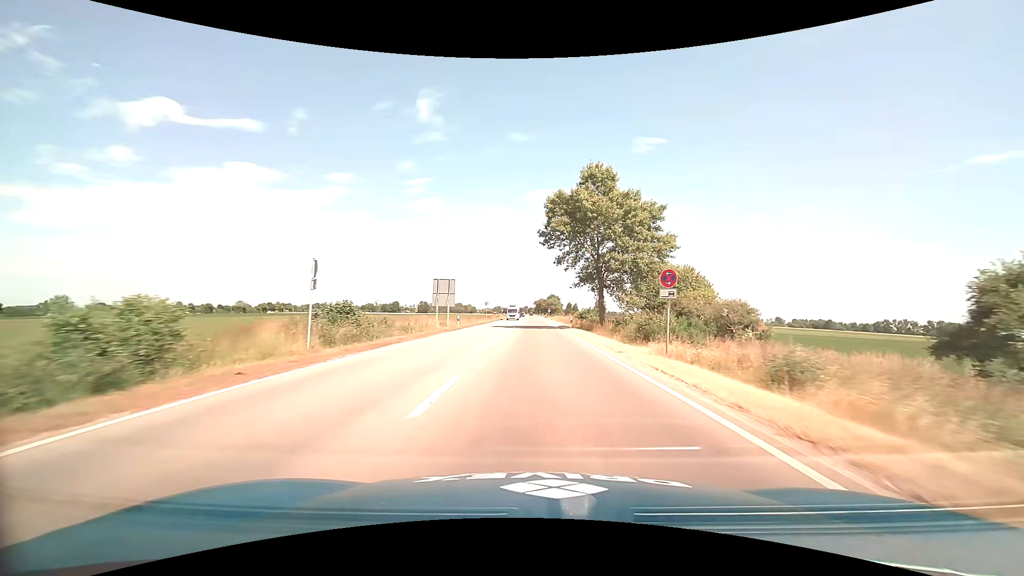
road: primary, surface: asphalt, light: Day
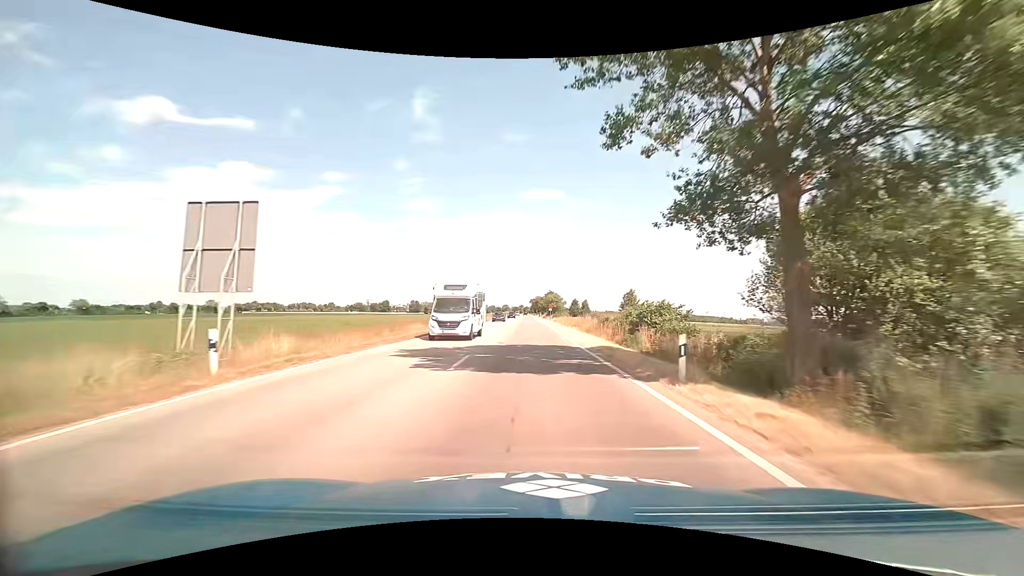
(+0.2, +31.8) m; +1°
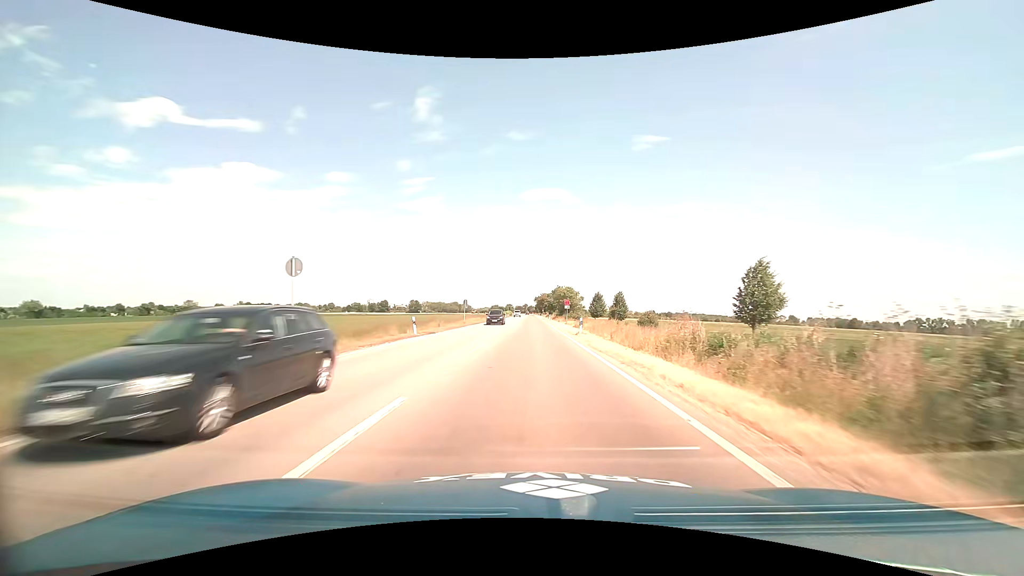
(-0.1, +32.1) m; 0°
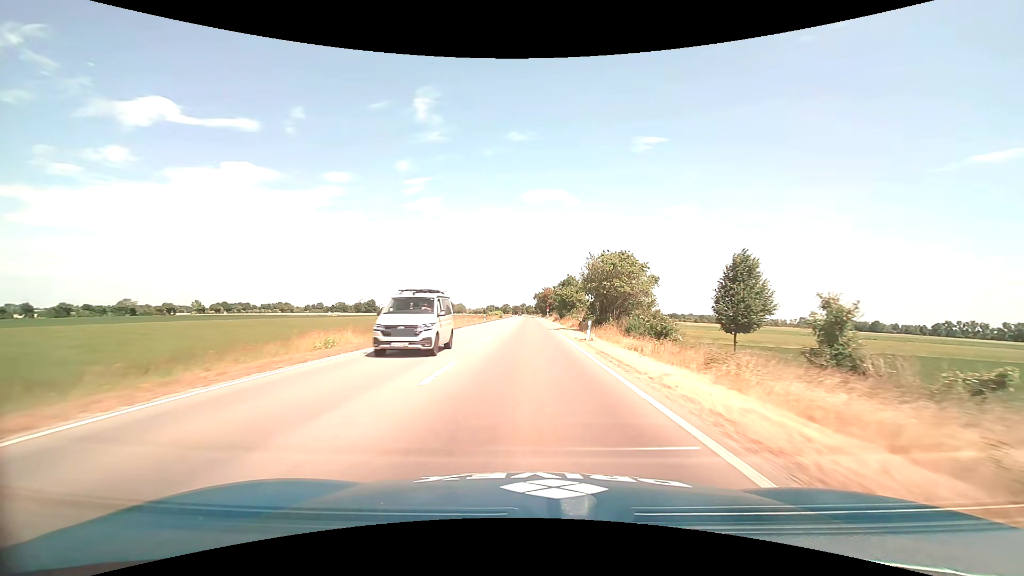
(-0.2, +55.2) m; 0°
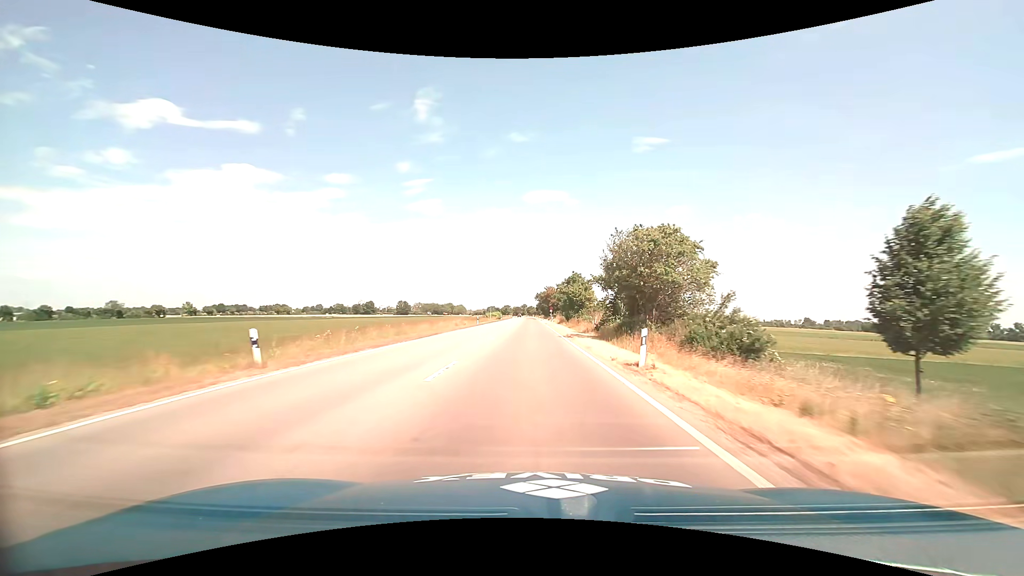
(0.0, +11.5) m; 0°
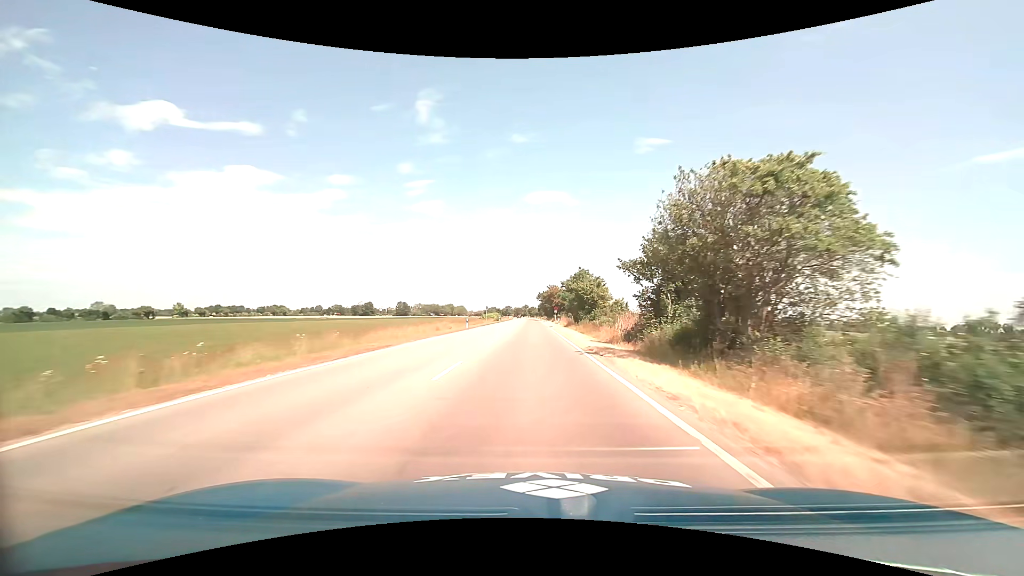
(0.0, +11.7) m; 0°
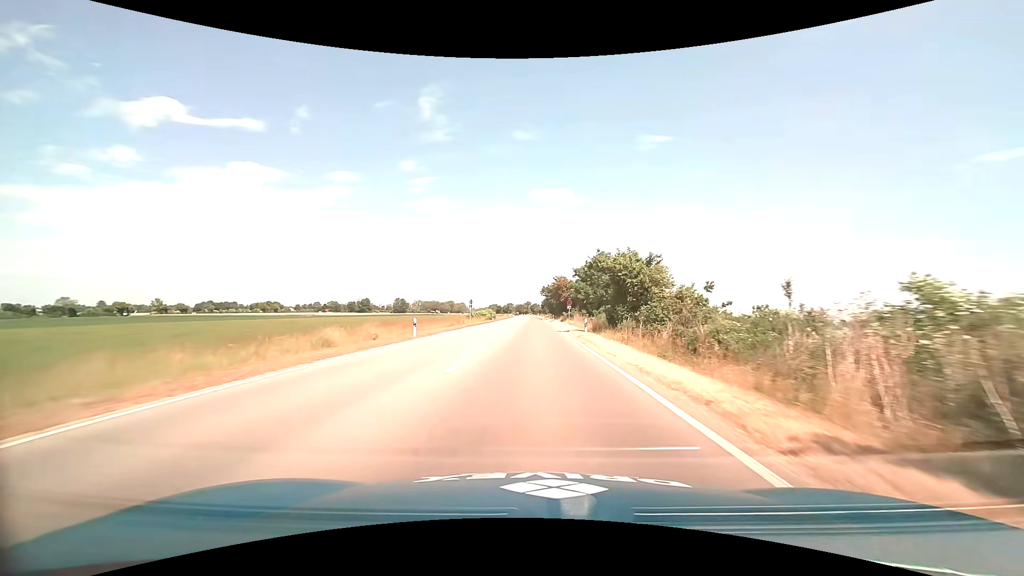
(-0.1, +23.8) m; 0°
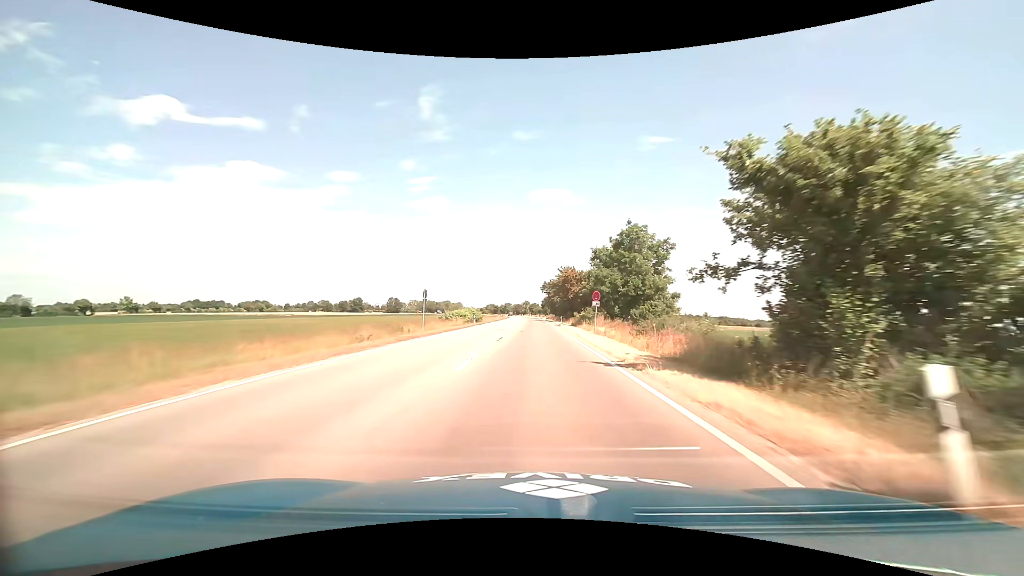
(0.0, +23.8) m; 0°
(0, +10) (0, +20) (0, +30) (0, +40) (0, +50) (0, +60) (0, +70) (0, +80) (0, +90) (0, +100) m
